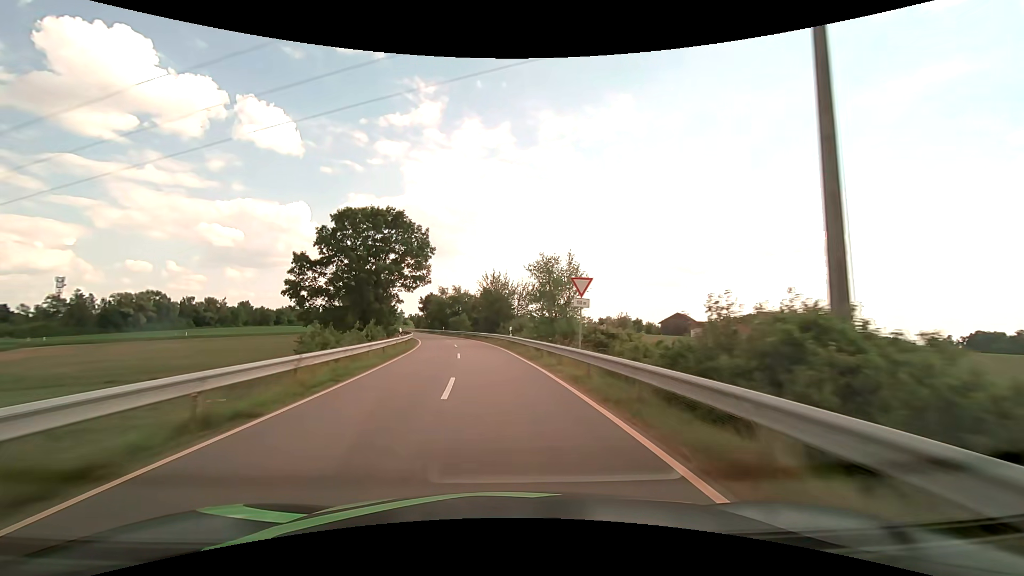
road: tertiary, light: Day
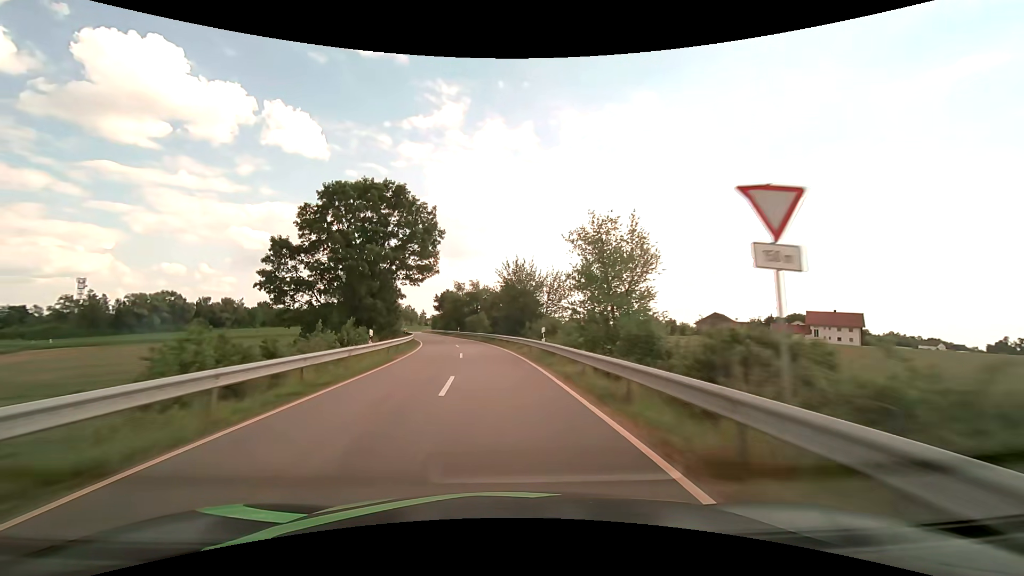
(-0.3, +11.6) m; -3°
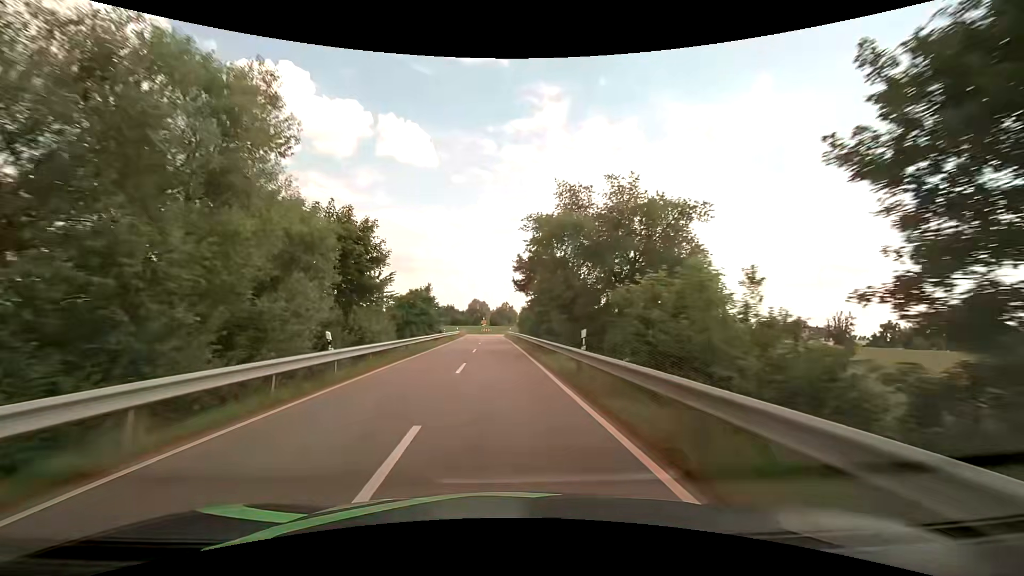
(-5.6, +54.3) m; -12°
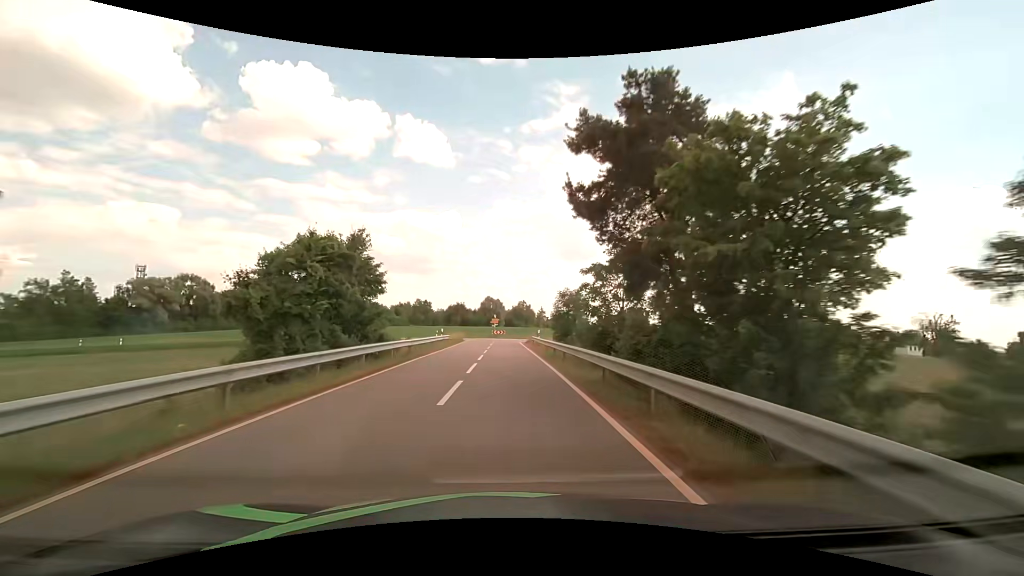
(-0.8, +29.9) m; -2°
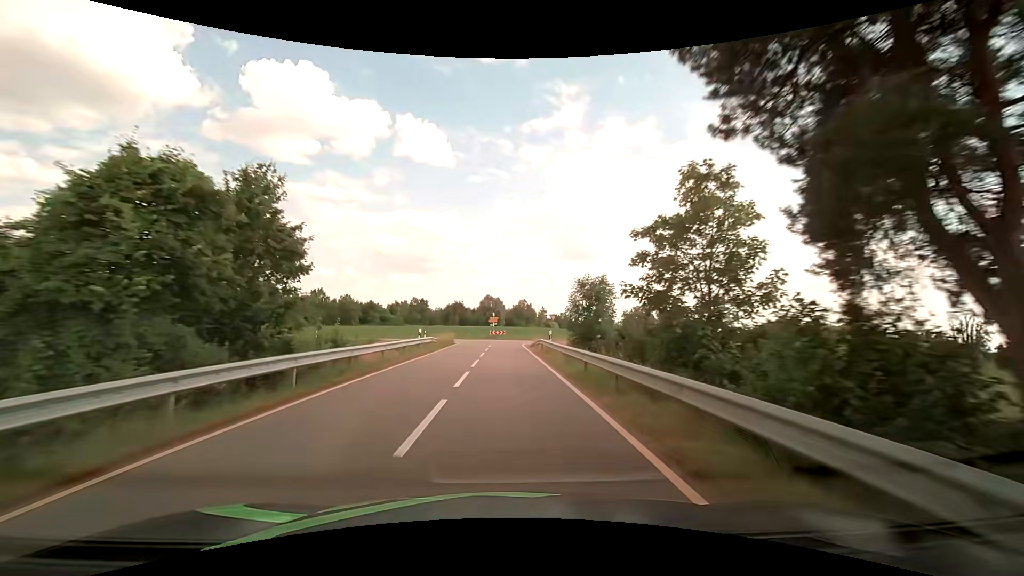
(0.0, +9.3) m; 0°
